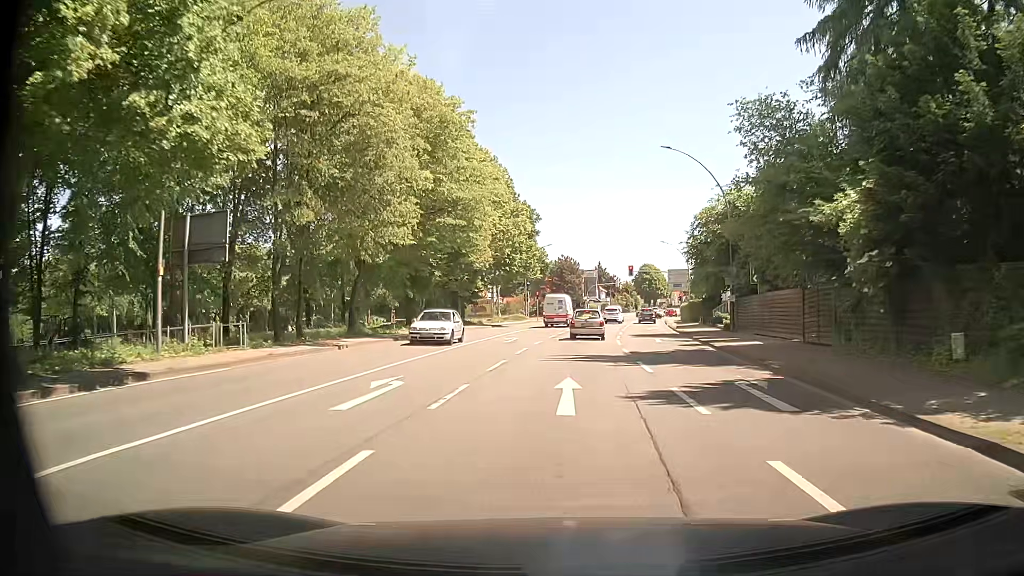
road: primary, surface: asphalt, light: Day
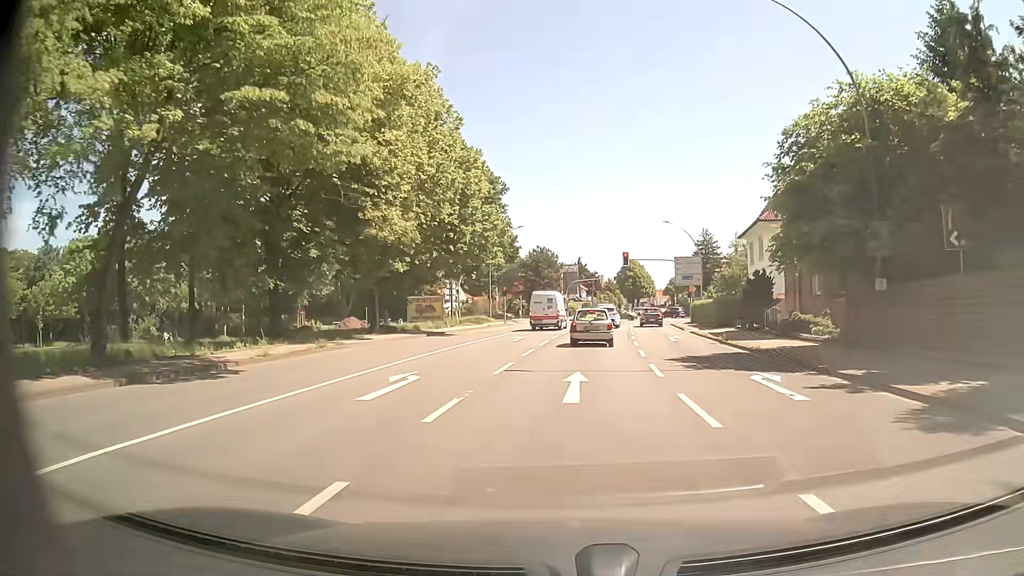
(+0.4, +18.9) m; +2°
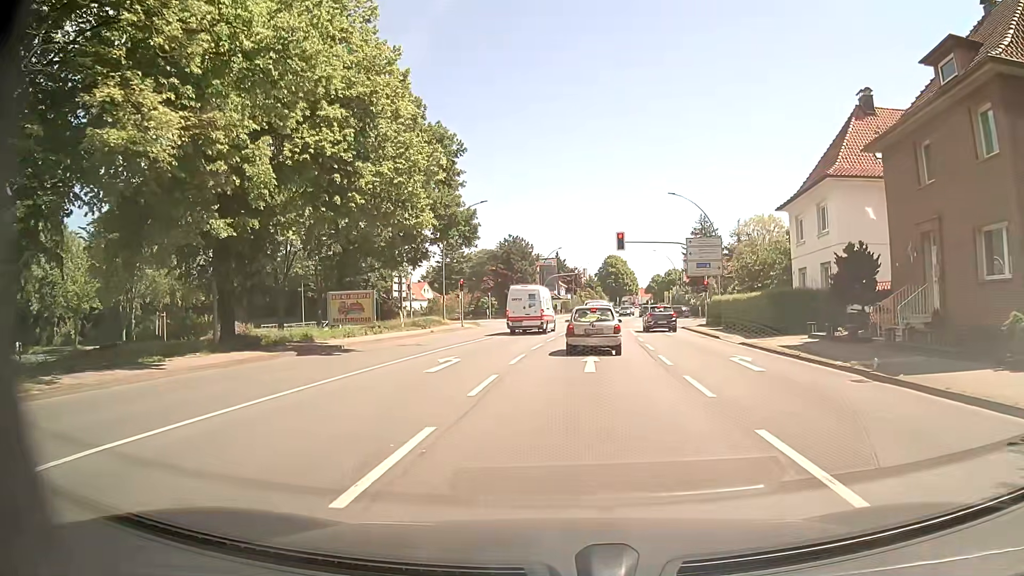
(+0.2, +15.2) m; +2°
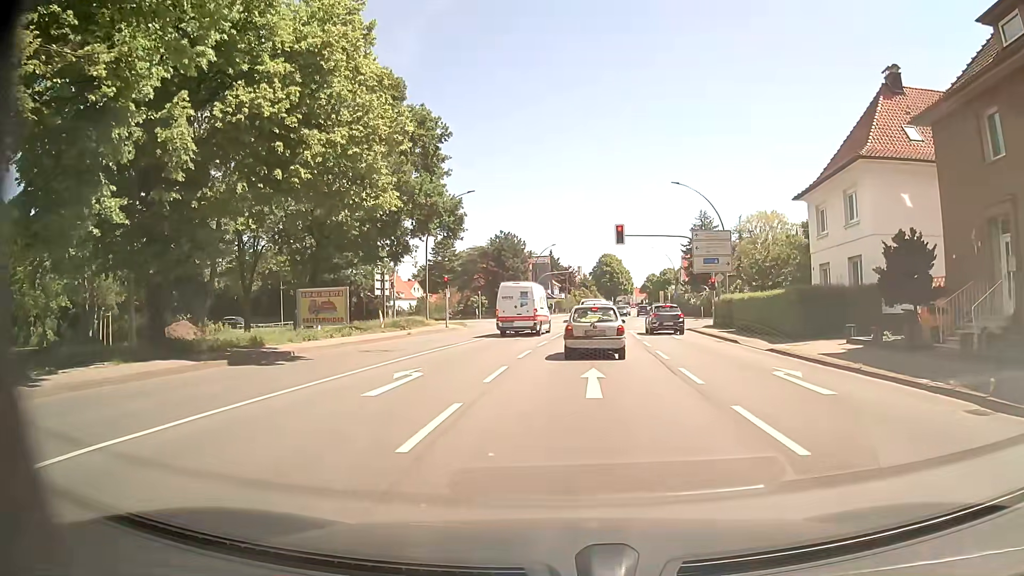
(0.0, +4.1) m; +1°
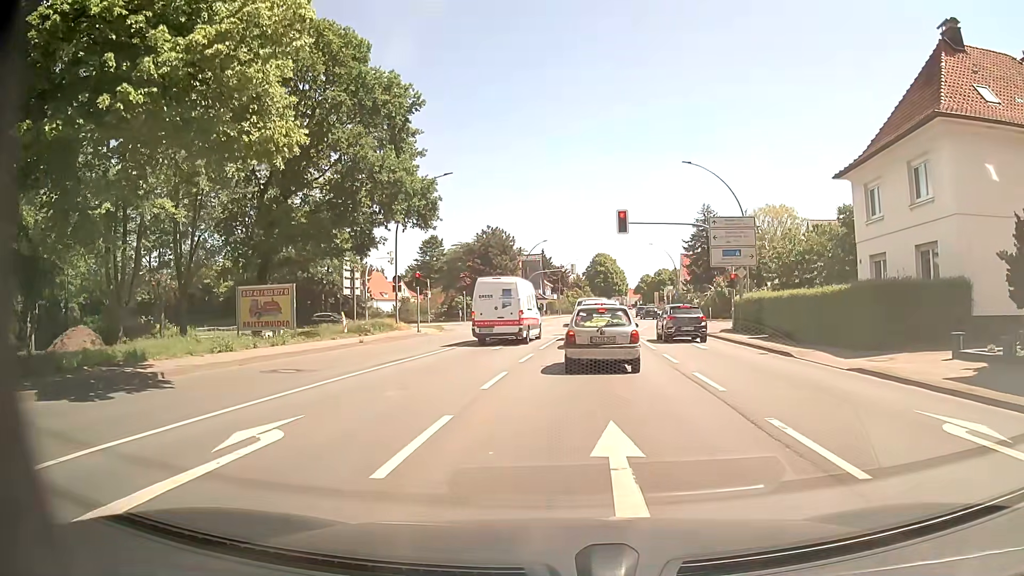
(0.0, +6.7) m; +1°
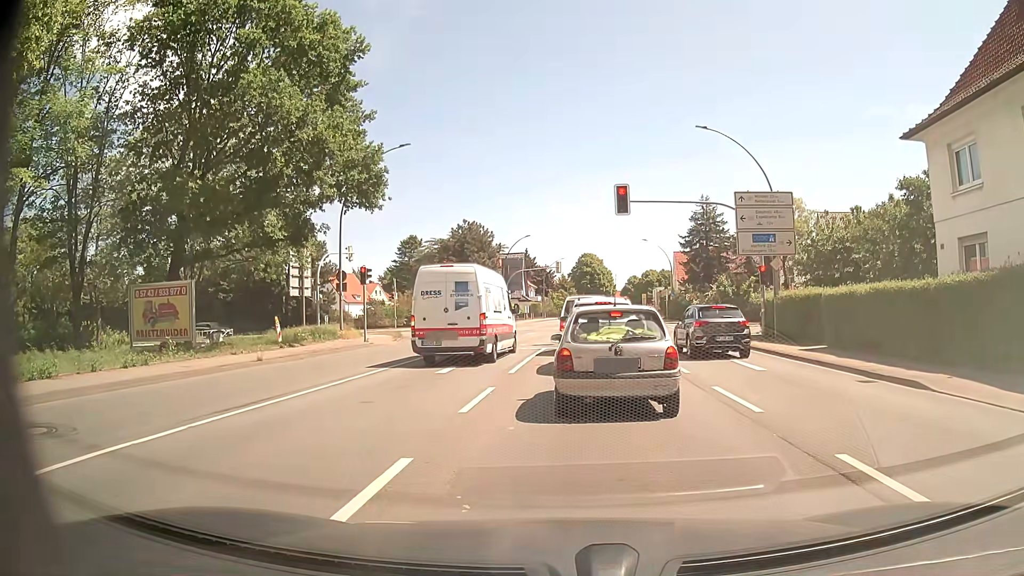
(+0.1, +7.8) m; +3°
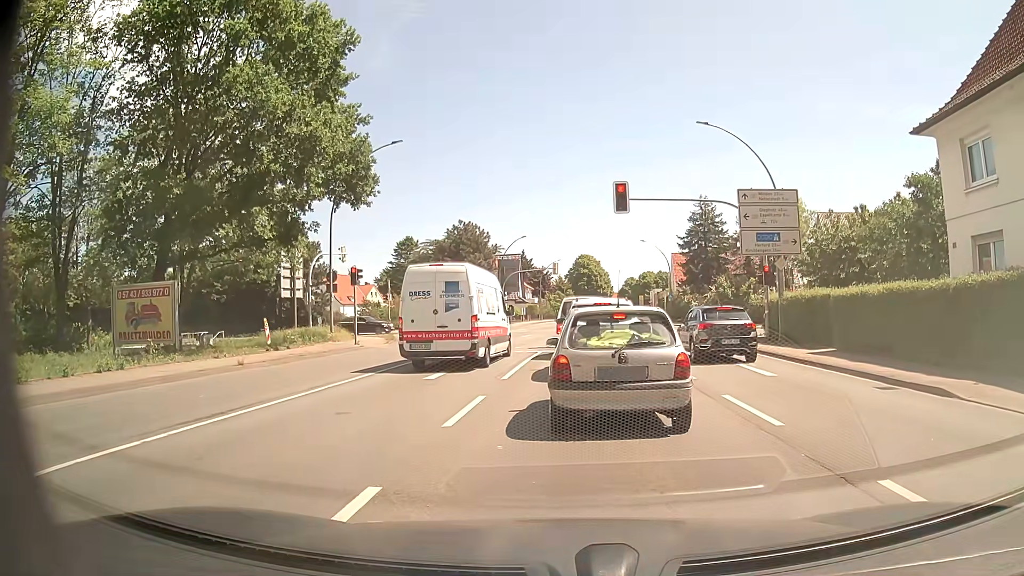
(0.0, +1.0) m; 0°
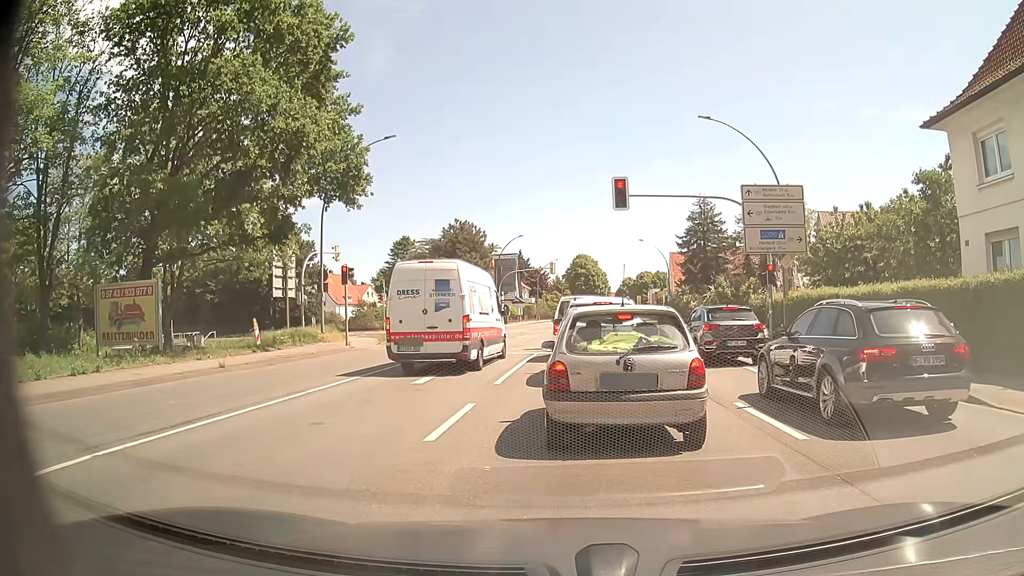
(0.0, +0.9) m; 0°
(0, +10) (0, +20) (0, +30) (+2, +40) (+3, +50) (+4, +60) (+5, +70) (+6, +80) (+7, +90) (+7, +100) m
